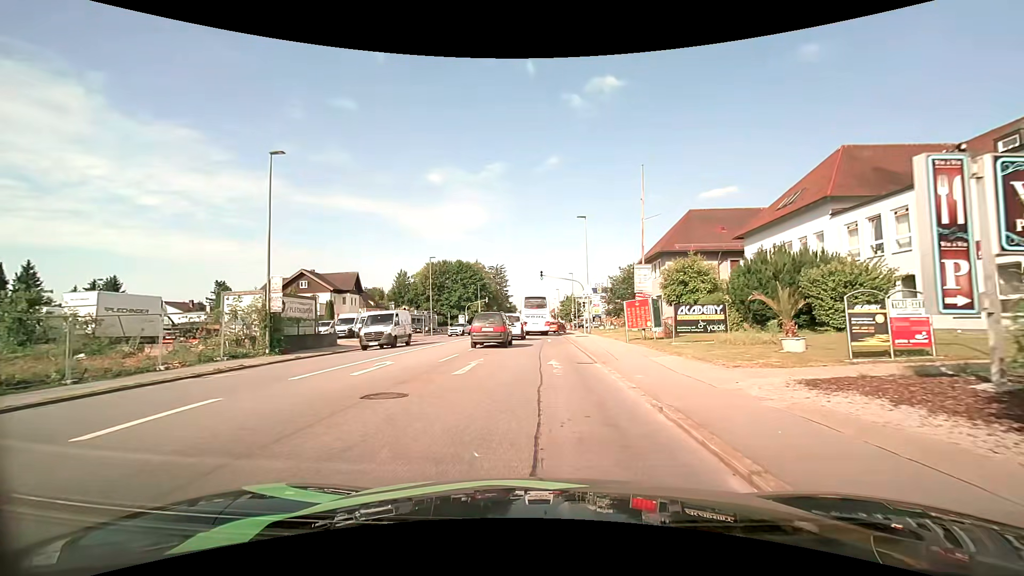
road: tertiary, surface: asphalt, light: Day
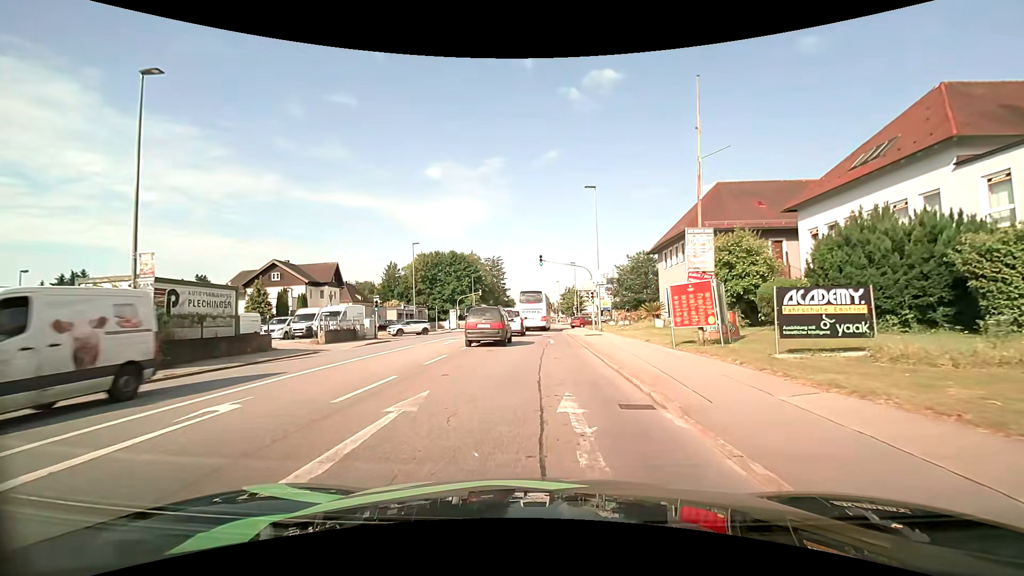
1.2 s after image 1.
(-0.1, +8.2) m; -1°
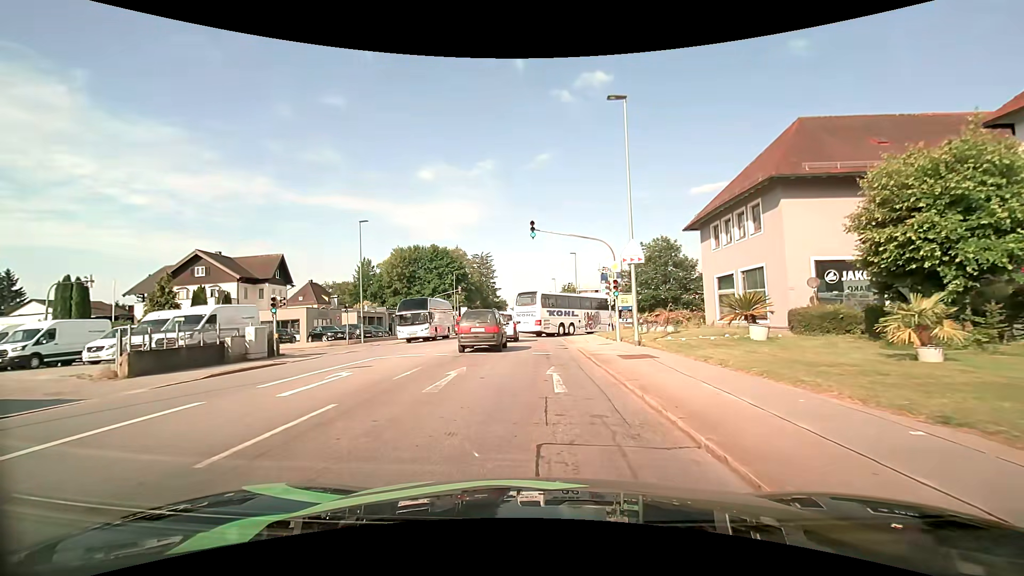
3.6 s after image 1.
(+0.2, +14.9) m; +1°
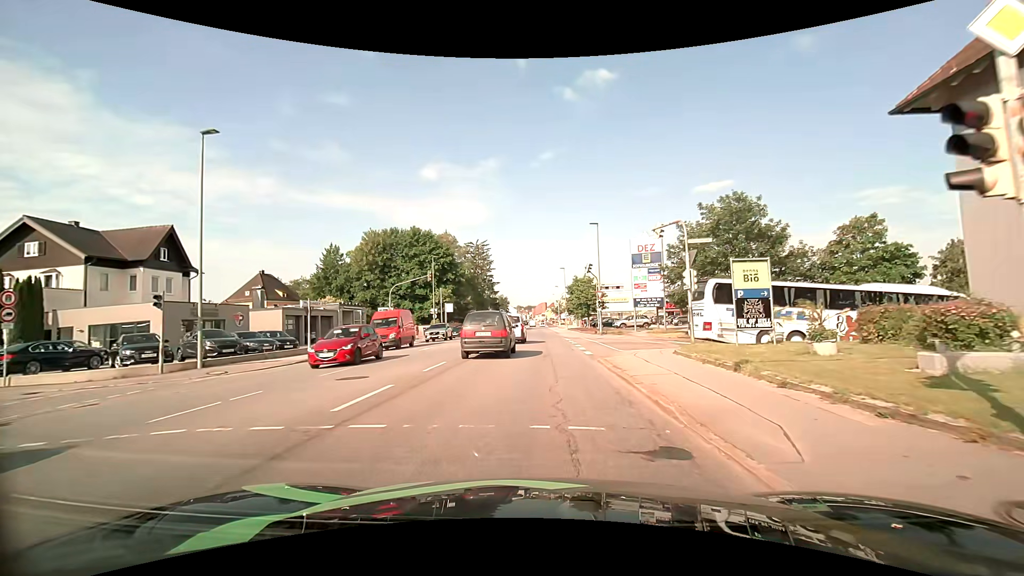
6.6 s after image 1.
(-0.3, +20.5) m; -1°
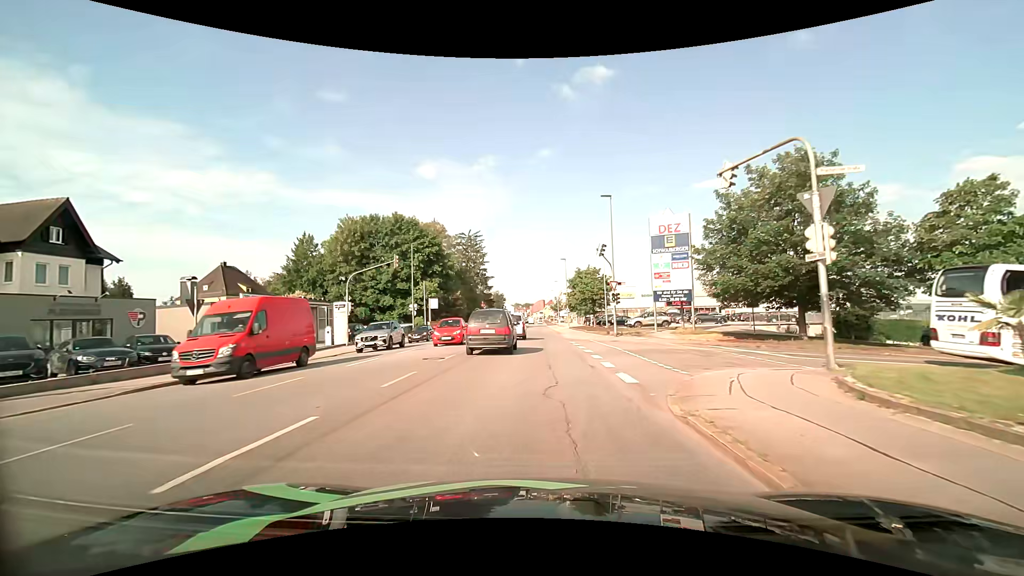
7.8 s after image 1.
(0.0, +9.7) m; 0°
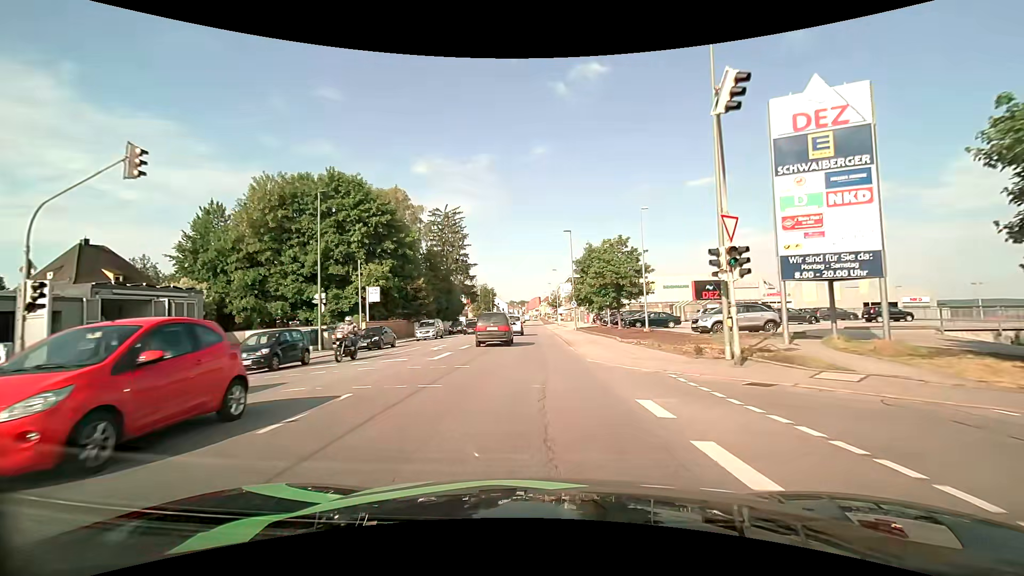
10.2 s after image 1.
(+0.3, +22.3) m; +1°
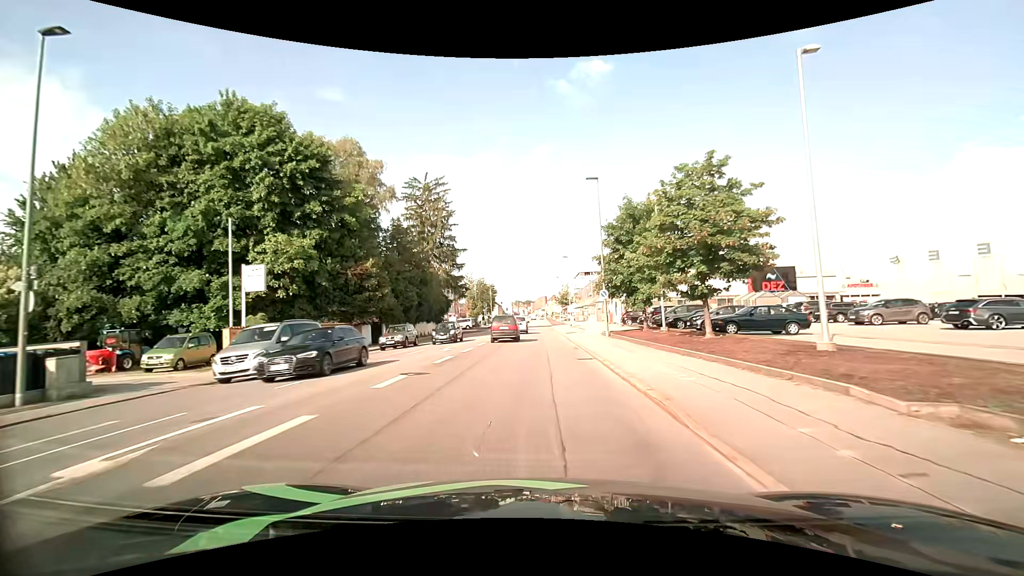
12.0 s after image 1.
(-0.2, +19.2) m; -1°
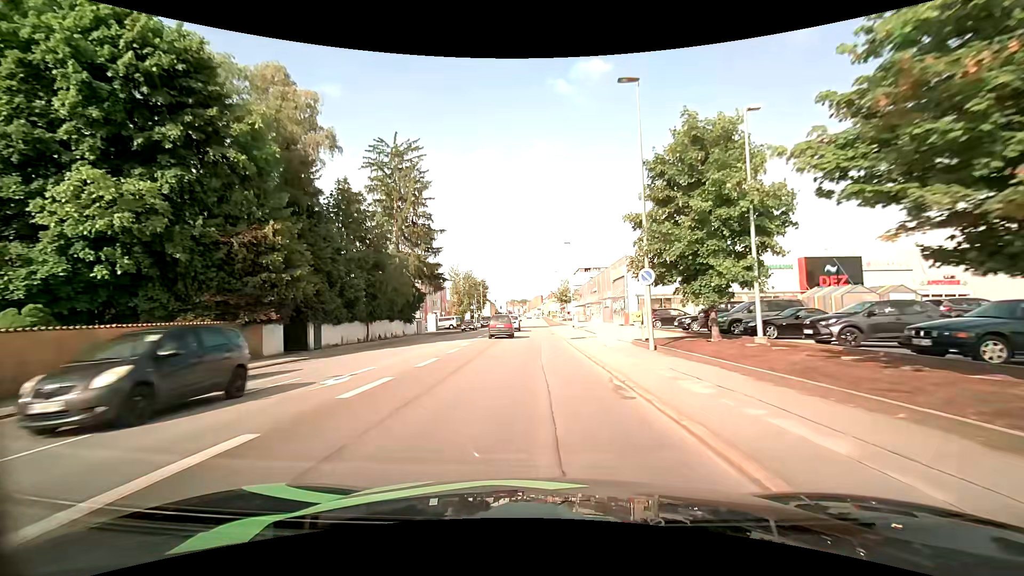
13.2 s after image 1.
(0.0, +13.5) m; +1°
(0, +10) (0, +20) (0, +30) (0, +40) (0, +50) (0, +60) (0, +70) (0, +80) (0, +90) (0, +100) m
